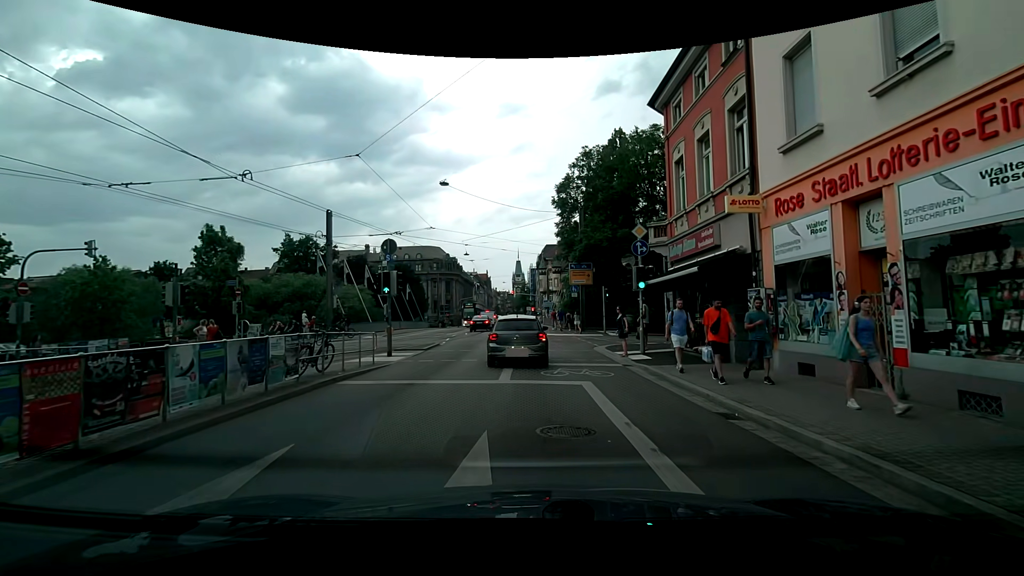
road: secondary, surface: asphalt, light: Day
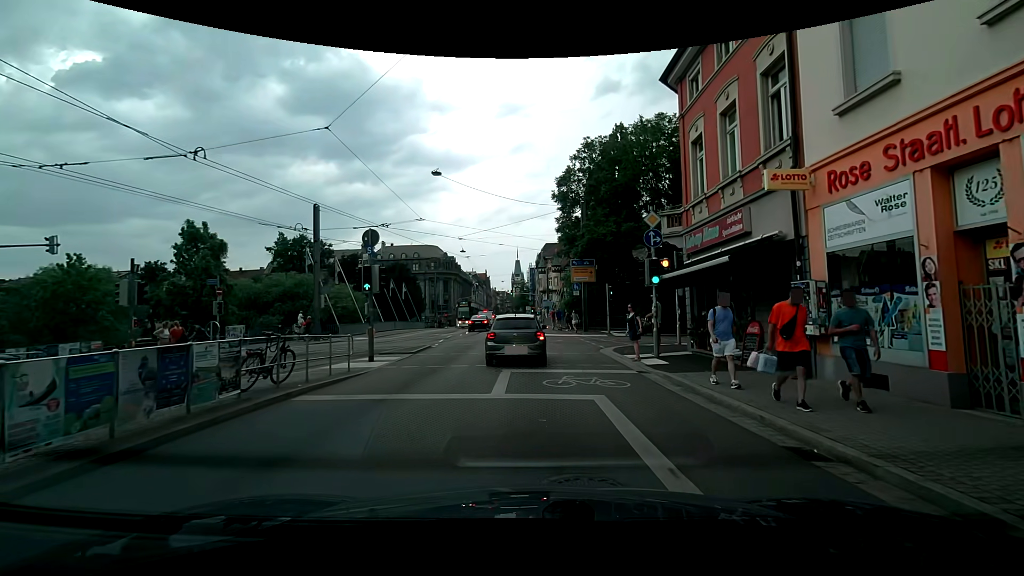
(0.0, +2.0) m; 0°
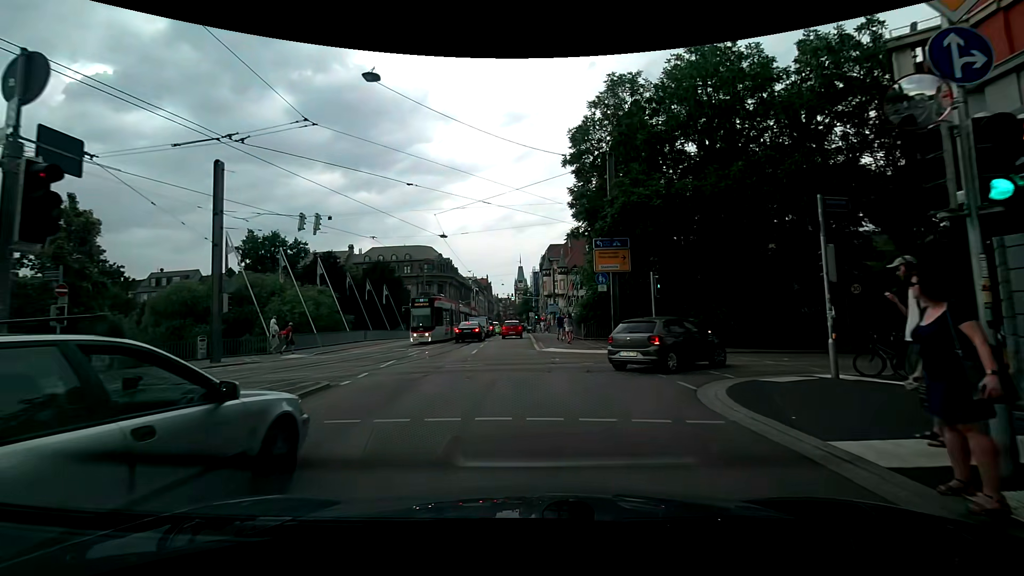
(-0.2, +11.8) m; 0°
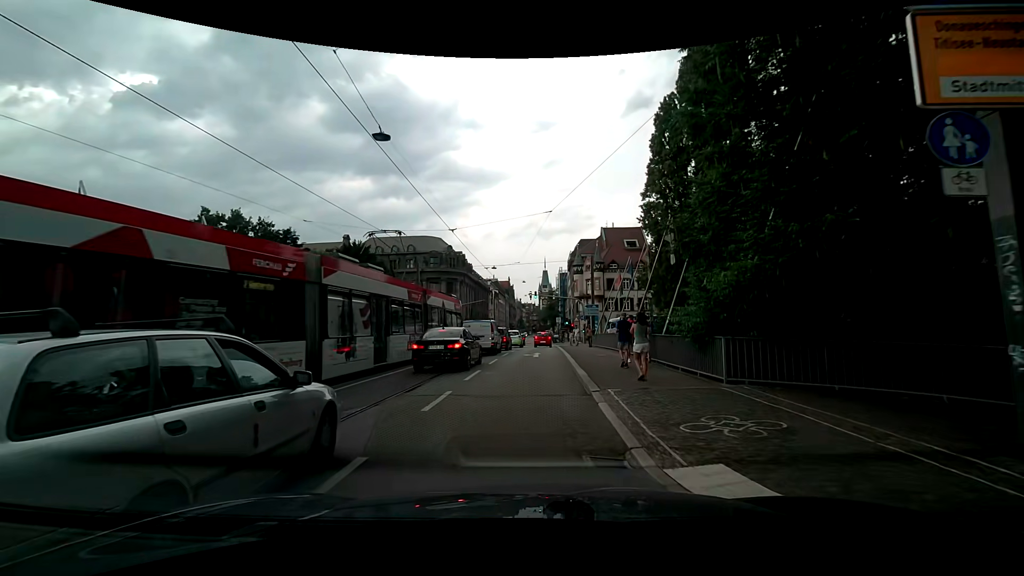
(-0.8, +19.4) m; -4°
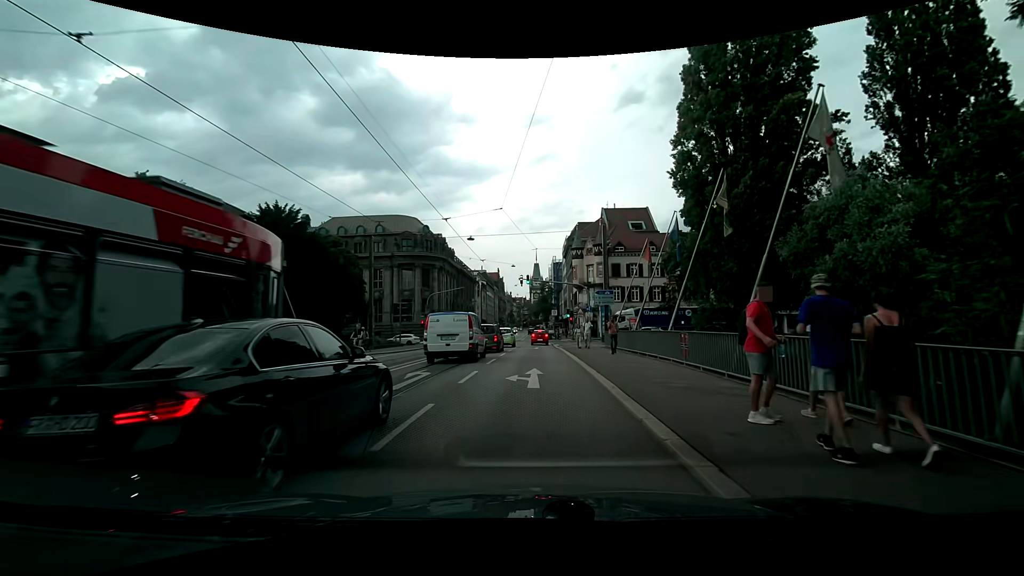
(+0.2, +14.0) m; +1°
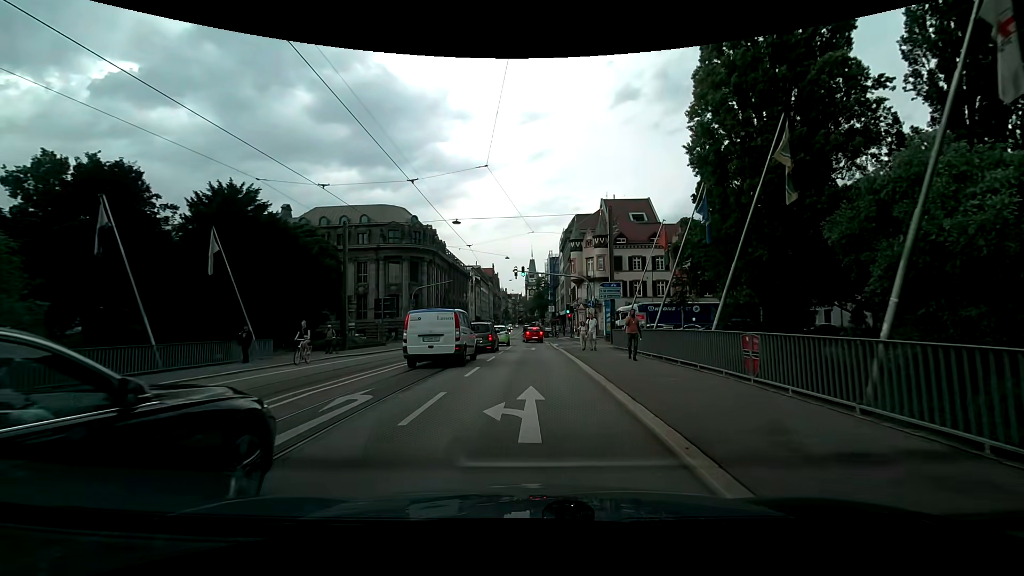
(+0.1, +4.9) m; +1°
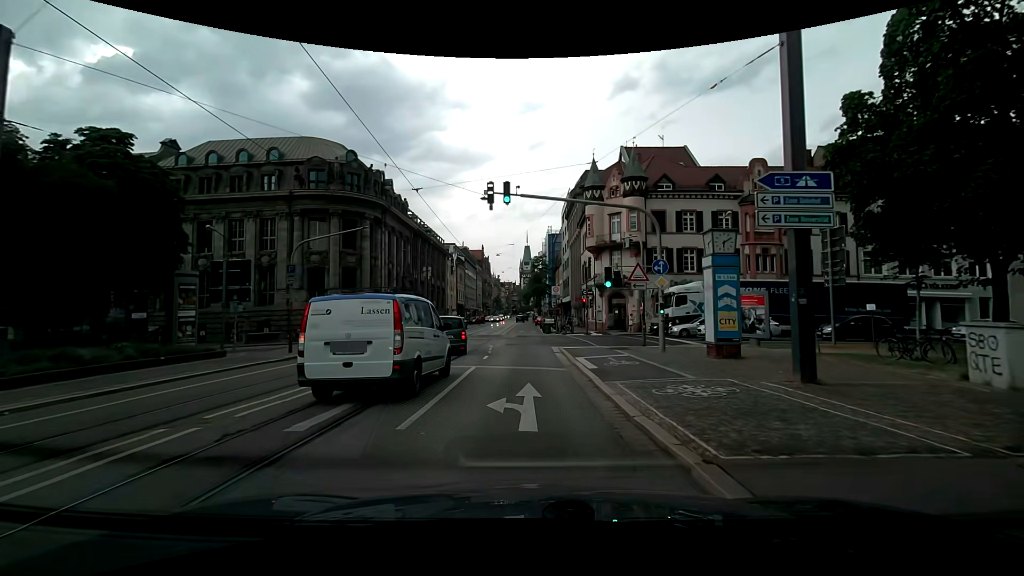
(0.0, +24.2) m; 0°
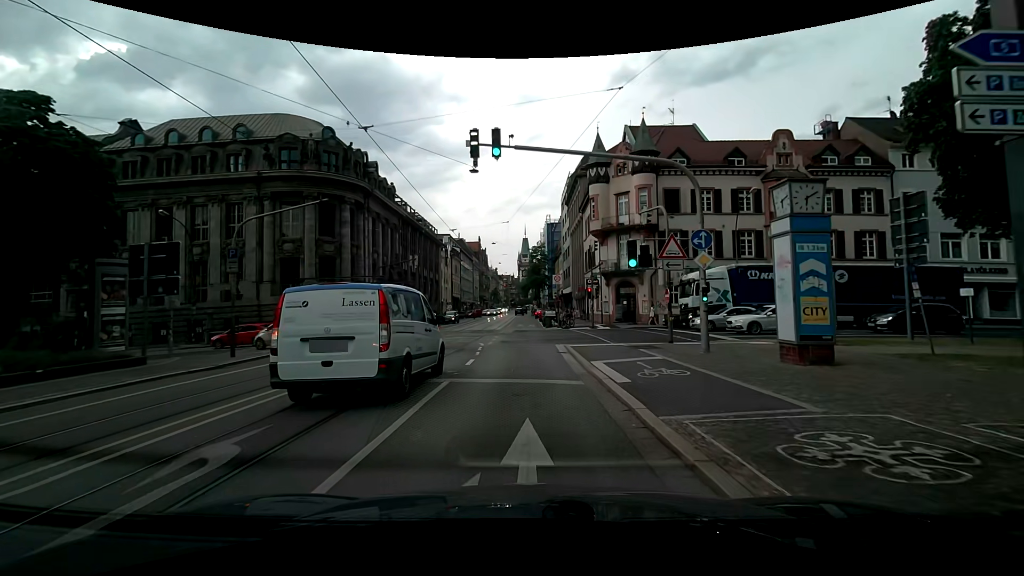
(0.0, +4.7) m; +1°
